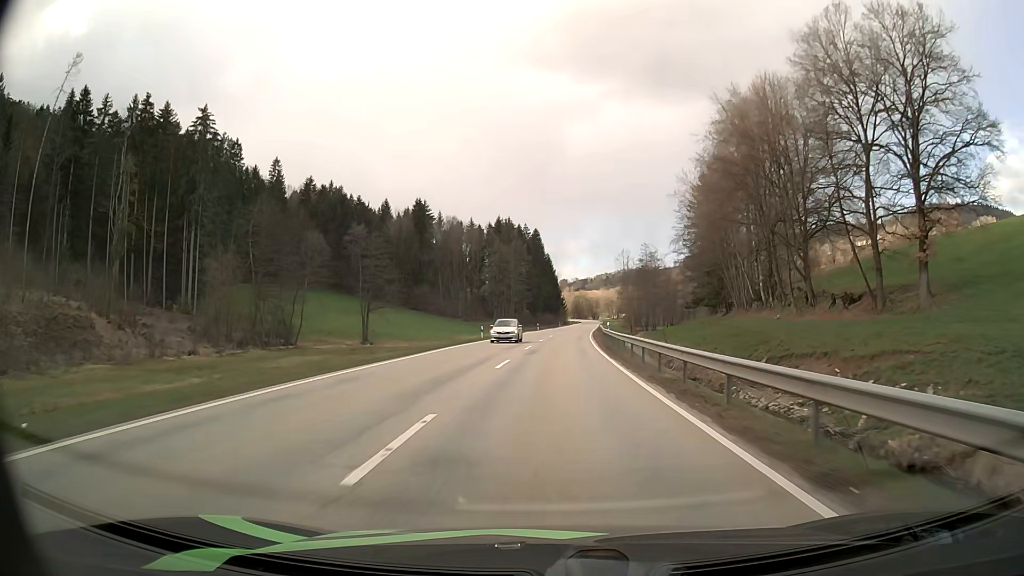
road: secondary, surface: asphalt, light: Day
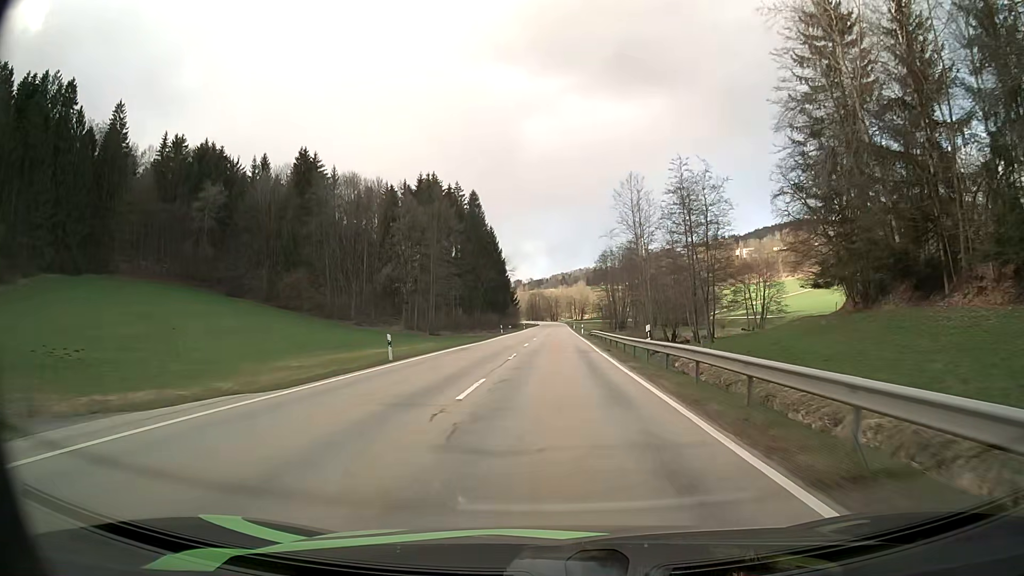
(+2.7, +73.4) m; +4°
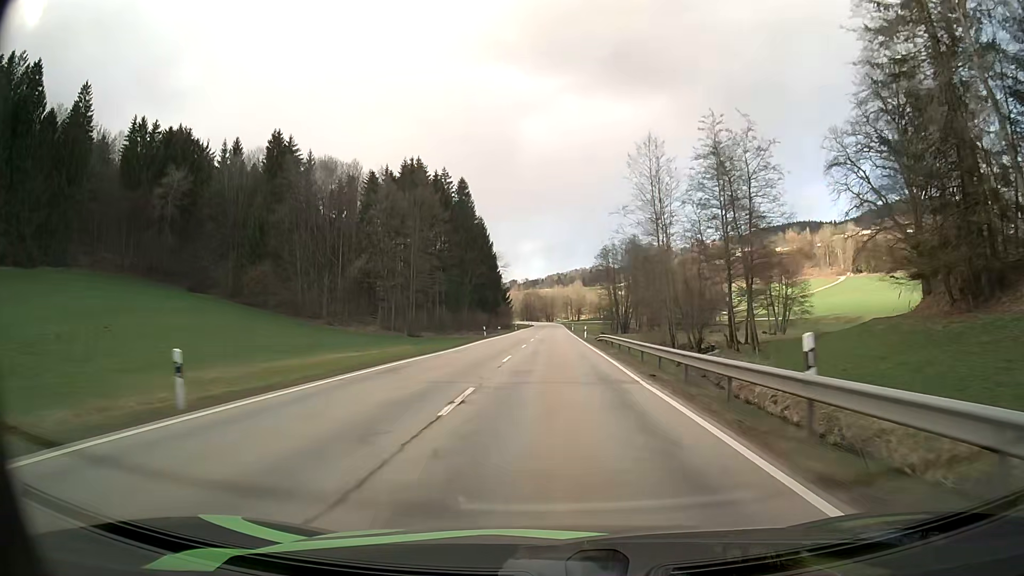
(0.0, +14.8) m; 0°
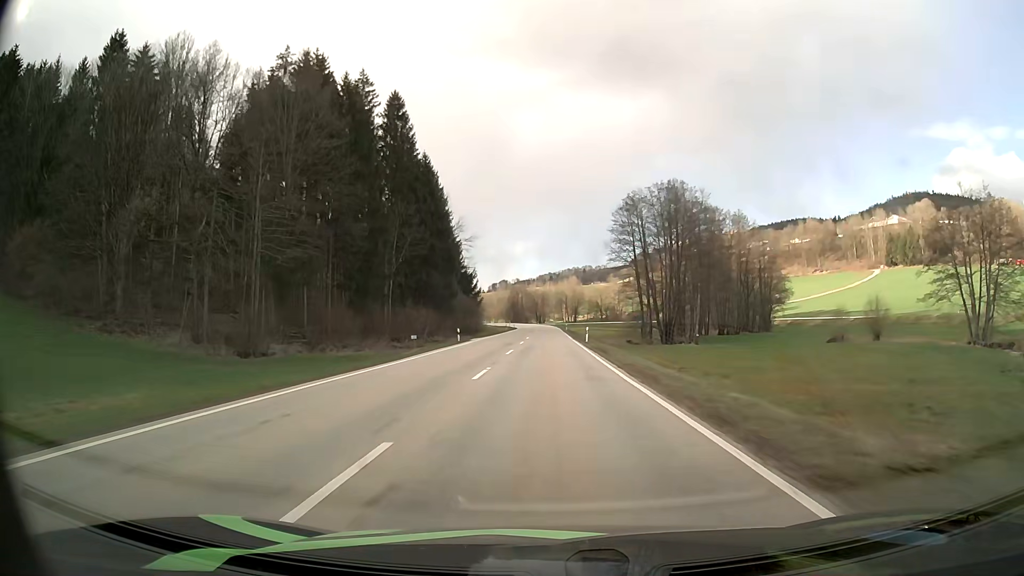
(+0.6, +59.5) m; +1°
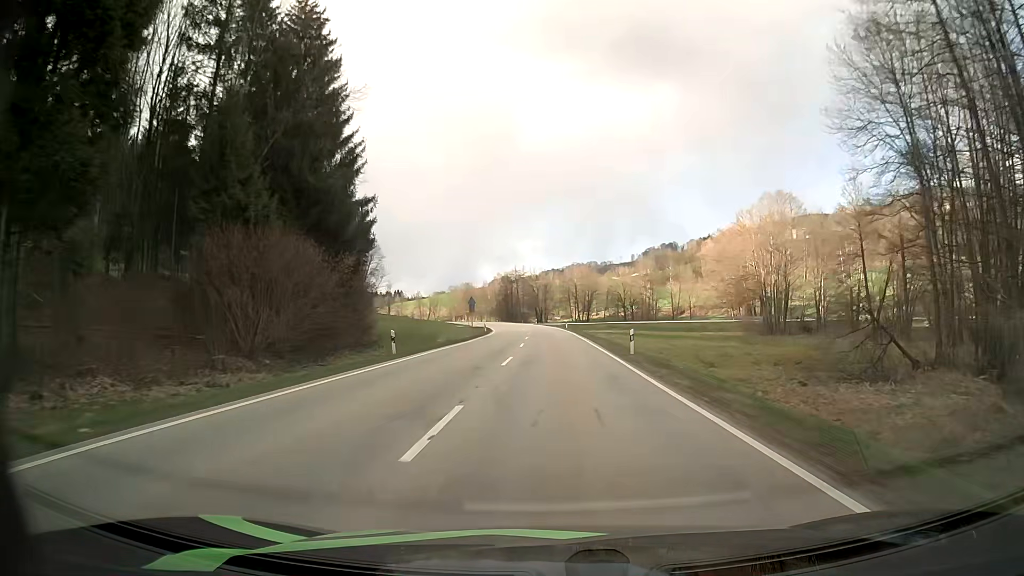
(-0.4, +74.4) m; 0°
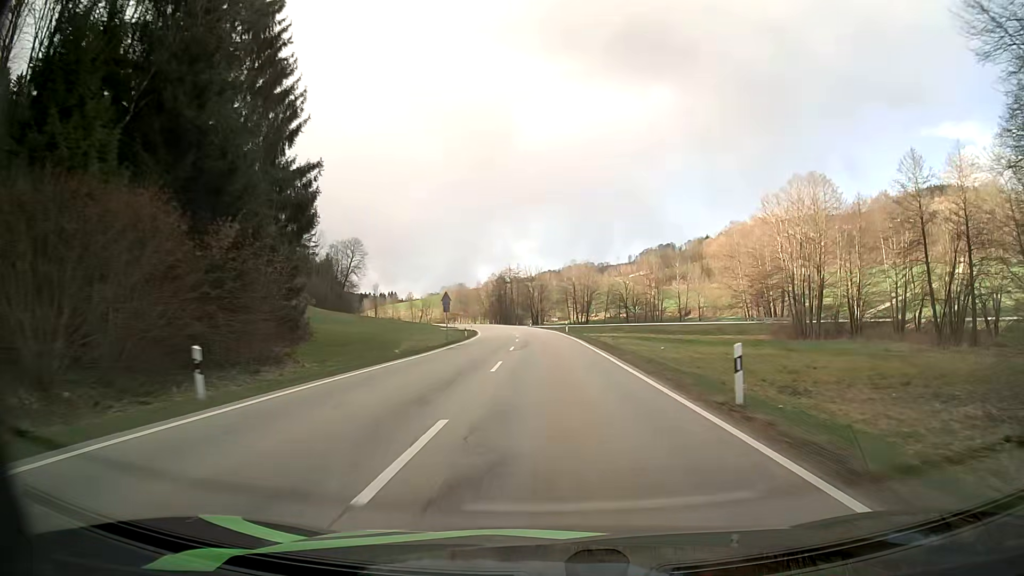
(+0.1, +14.6) m; 0°
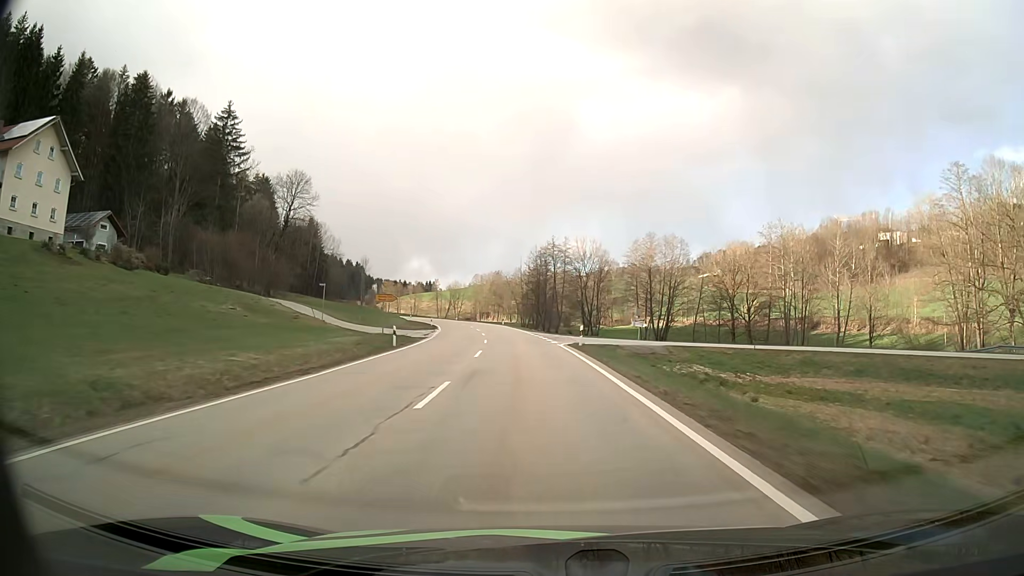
(-1.8, +70.4) m; -4°
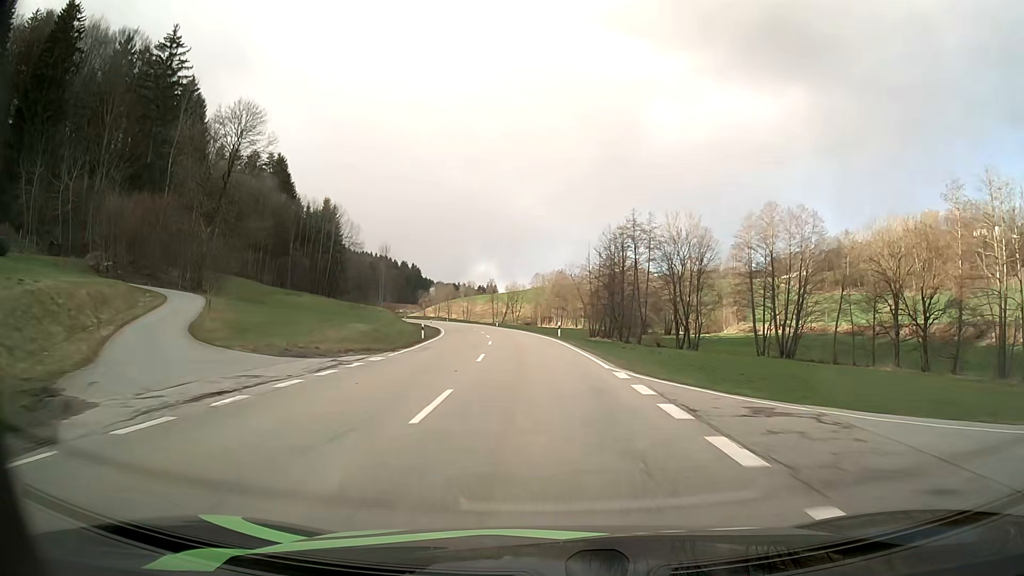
(-1.8, +39.9) m; -5°
(0, +10) (0, +20) (-1, +30) (-2, +40) (-3, +50) (-4, +60) (-6, +70) (-7, +80) (-9, +89) (-11, +99) m
